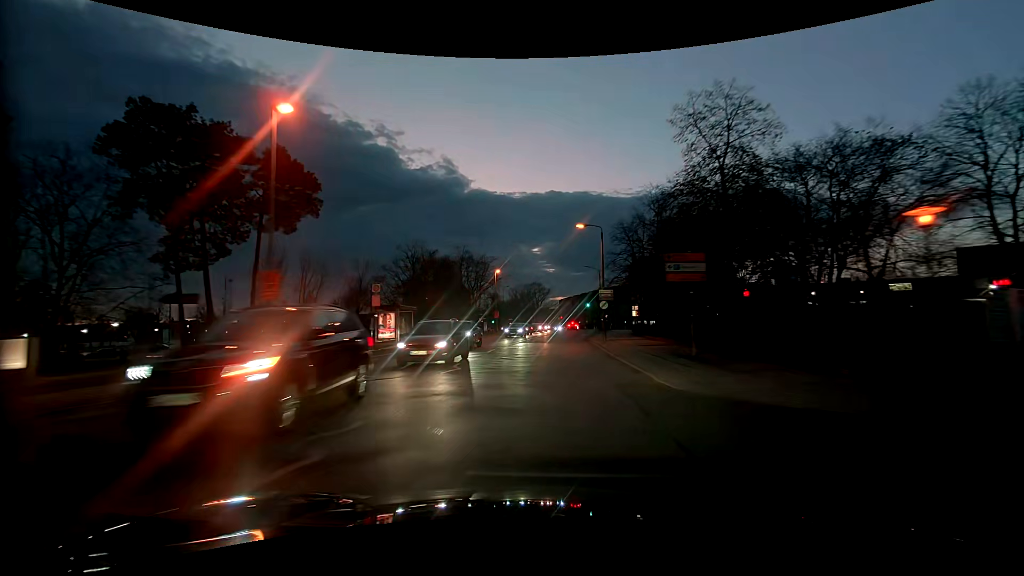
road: tertiary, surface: asphalt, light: Dusk
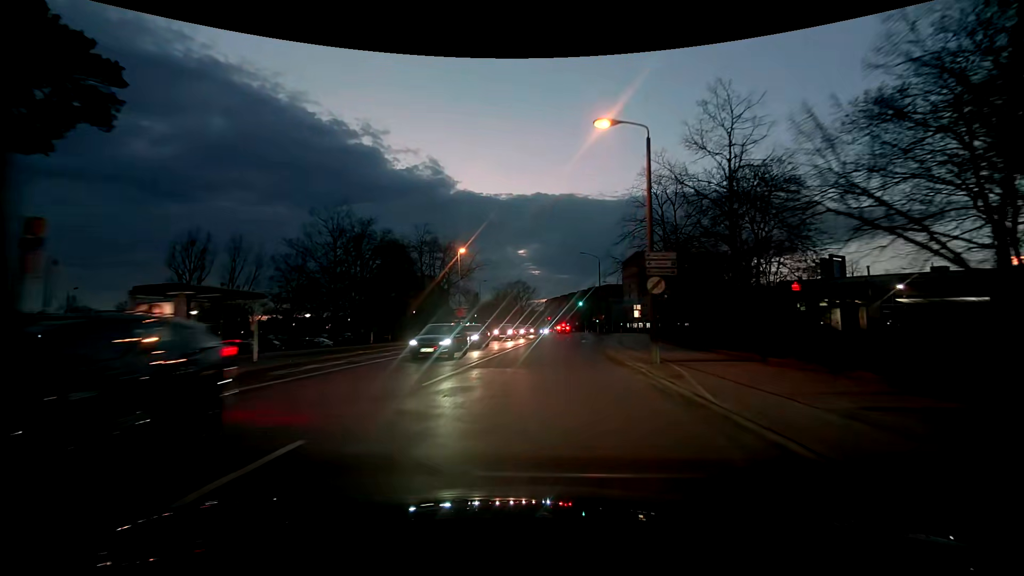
(+0.5, +19.8) m; +2°
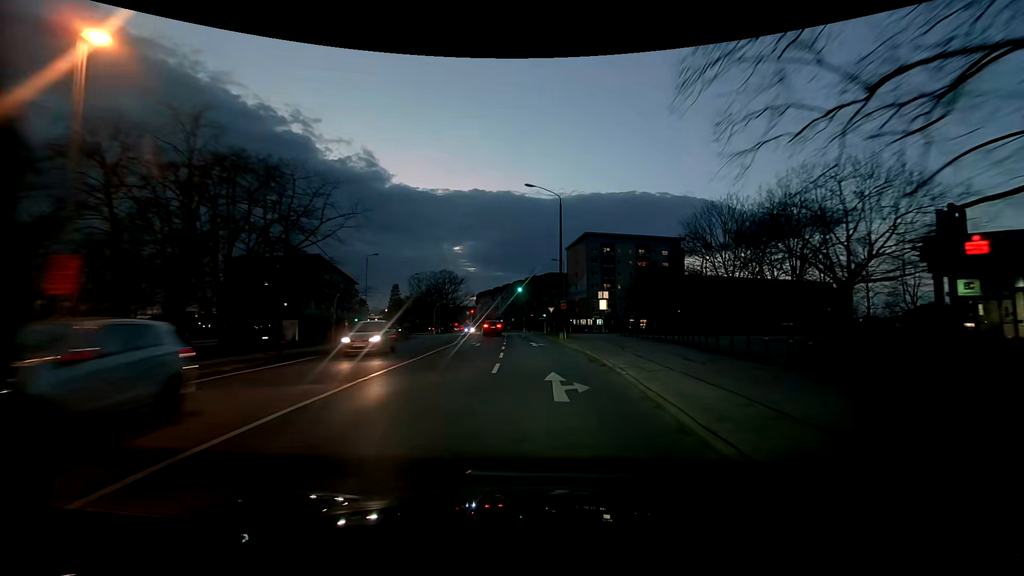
(+1.8, +33.9) m; +7°
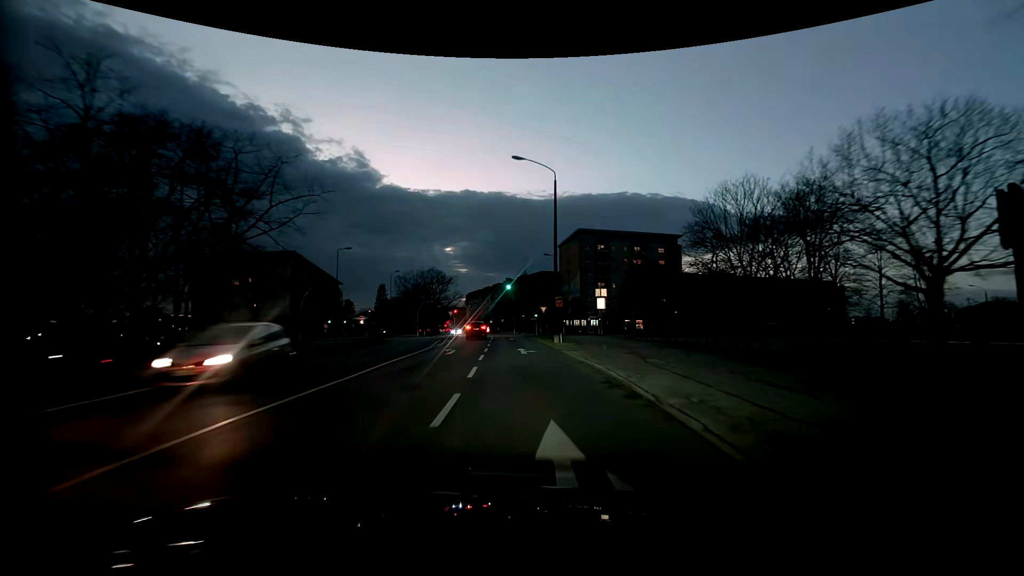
(0.0, +6.5) m; +1°
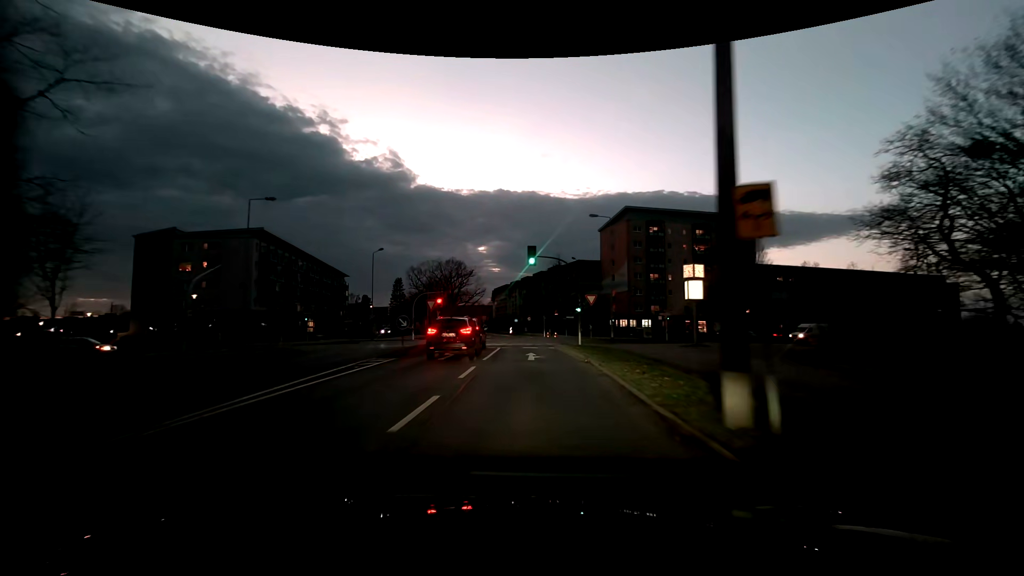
(-0.7, +24.1) m; -4°
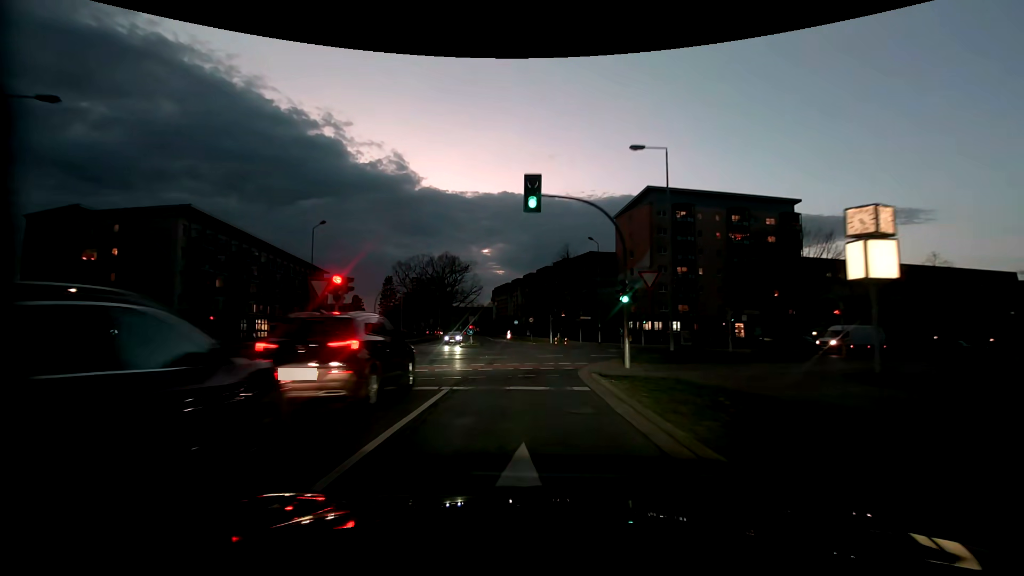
(-0.1, +17.3) m; 0°
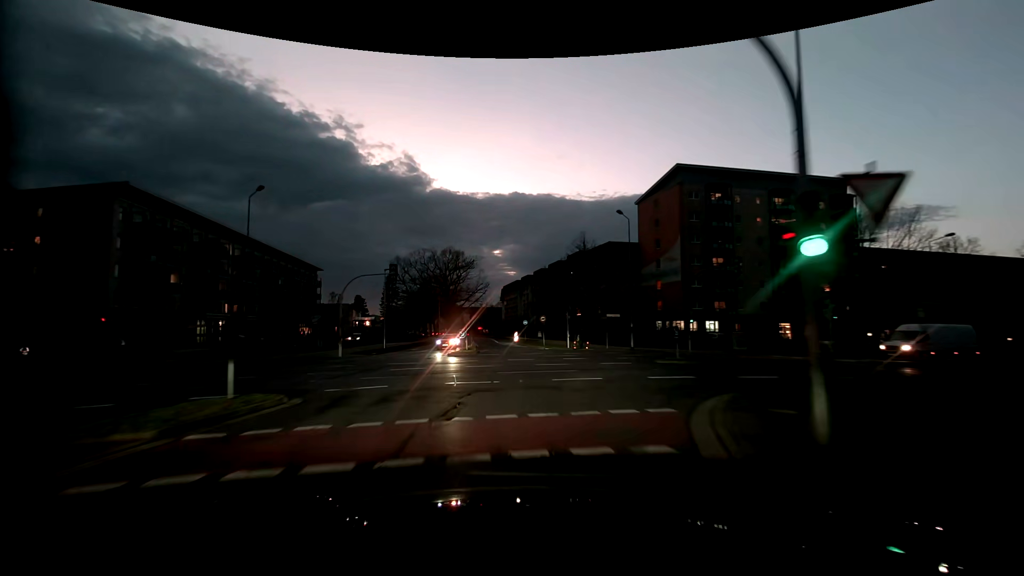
(-0.1, +11.5) m; -1°
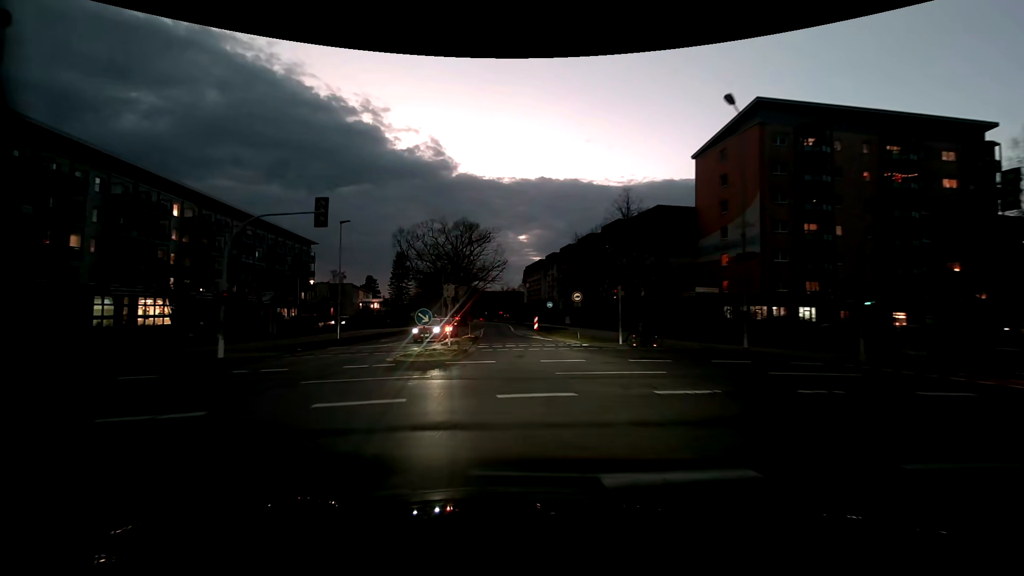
(-0.4, +17.3) m; -3°
(0, +10) (-1, +20) (-2, +30) (-3, +40) (-4, +50) (-5, +60) (-6, +70) (-6, +80) (-7, +90) (-9, +100) m
